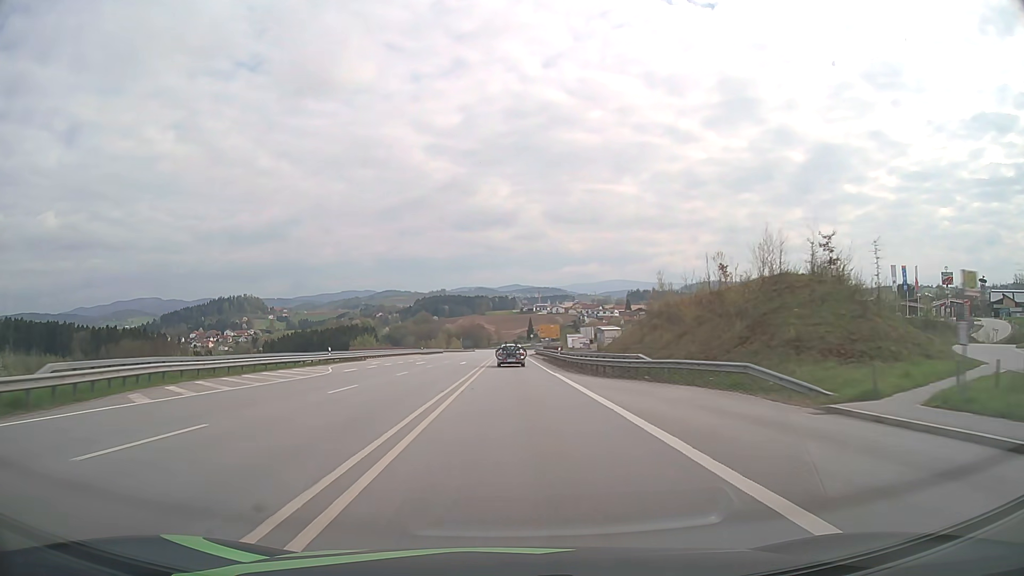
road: primary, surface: asphalt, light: Day
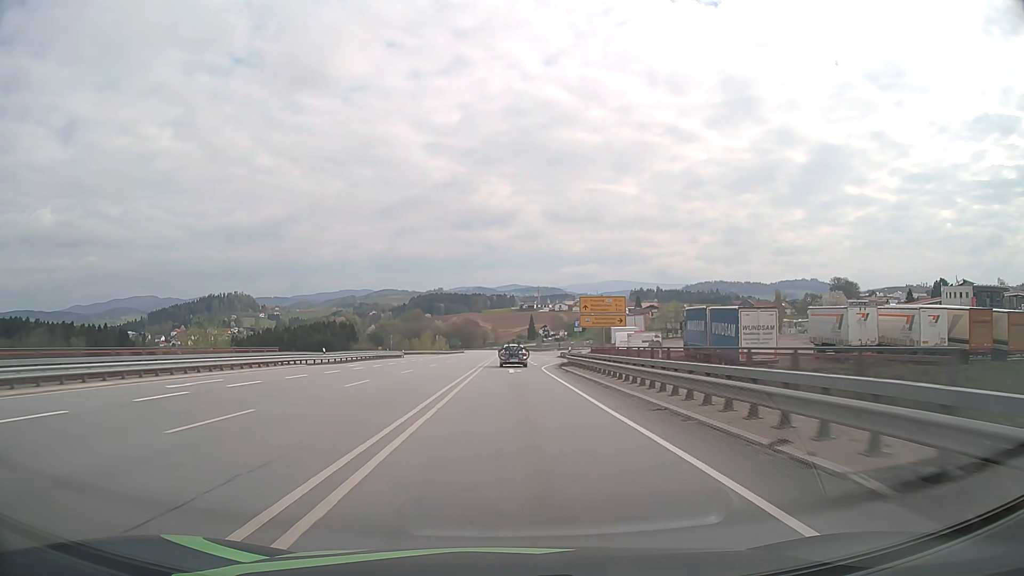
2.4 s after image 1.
(+0.2, +57.5) m; 0°
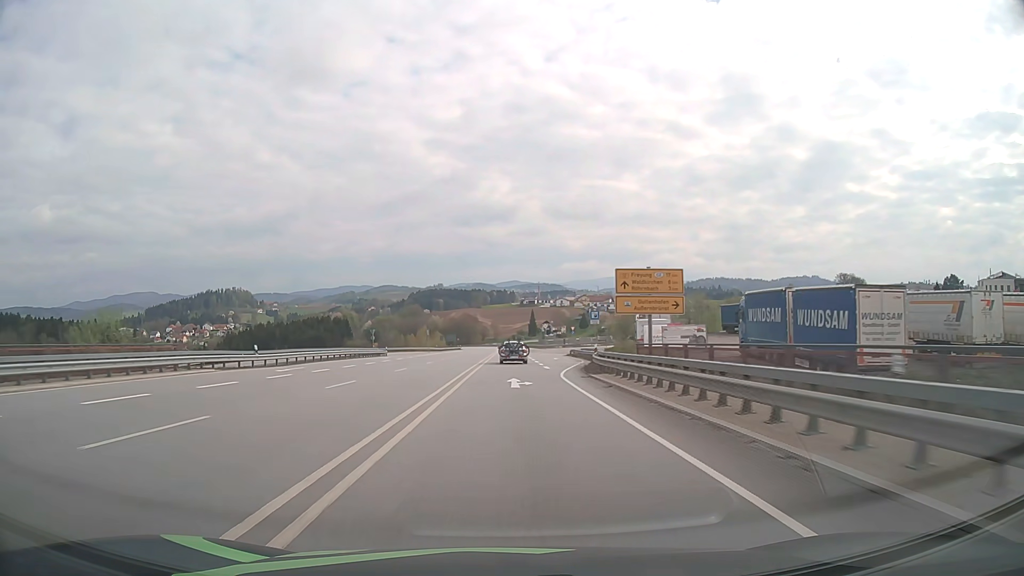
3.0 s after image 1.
(0.0, +14.4) m; 0°
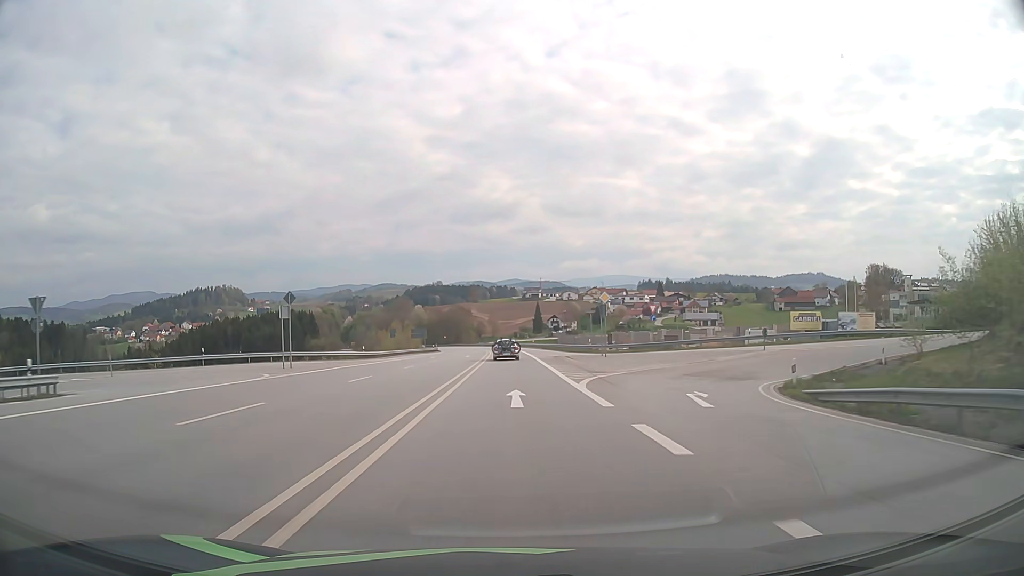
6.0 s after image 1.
(0.0, +69.0) m; 0°
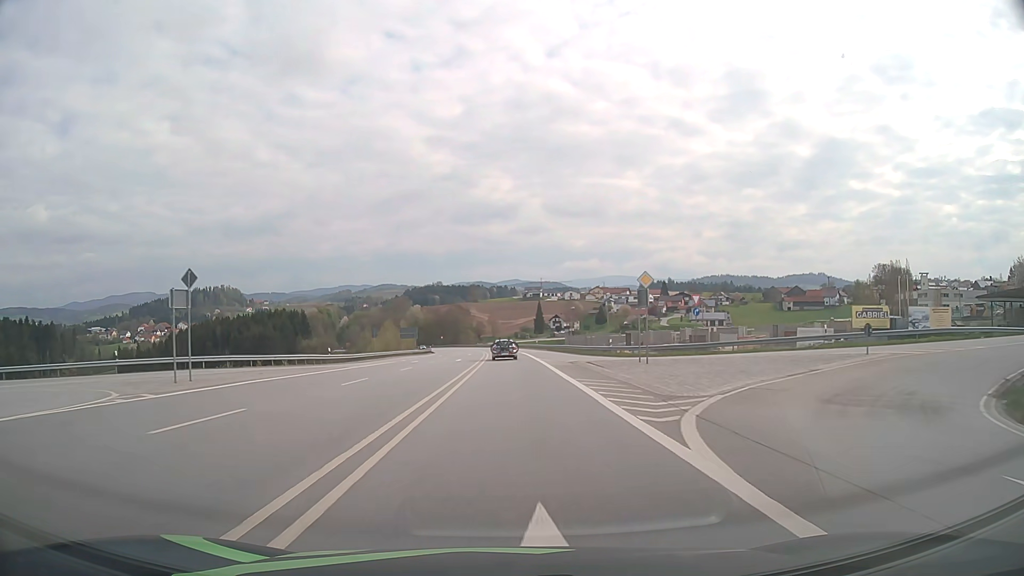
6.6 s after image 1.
(0.0, +13.0) m; 0°
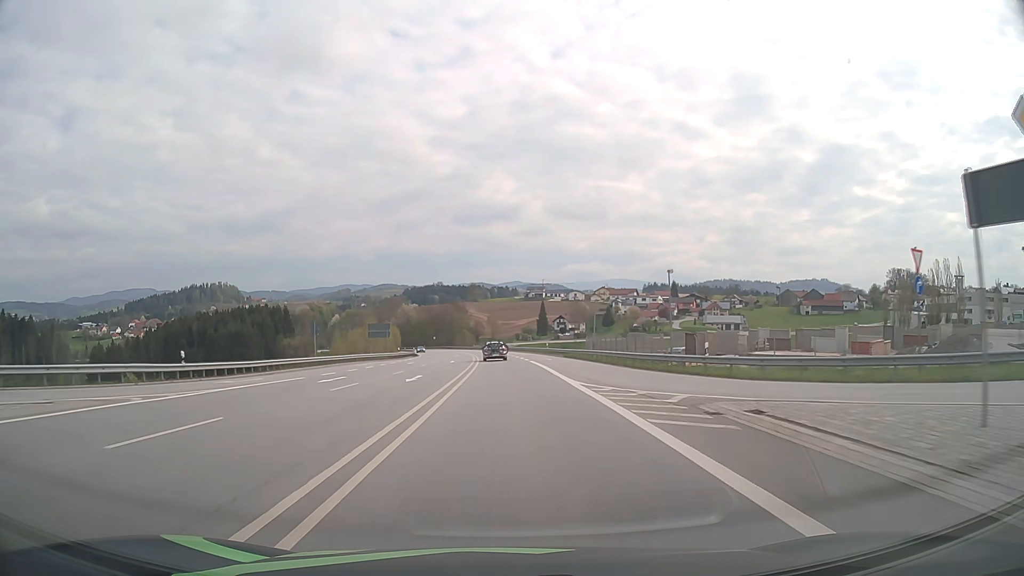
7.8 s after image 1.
(0.0, +25.3) m; 0°
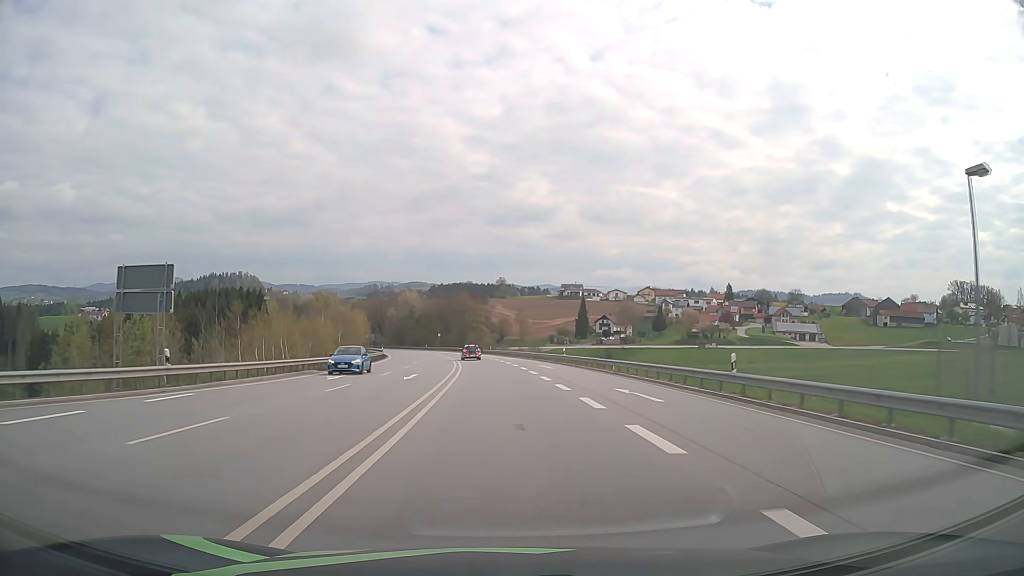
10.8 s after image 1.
(-1.0, +59.5) m; -2°
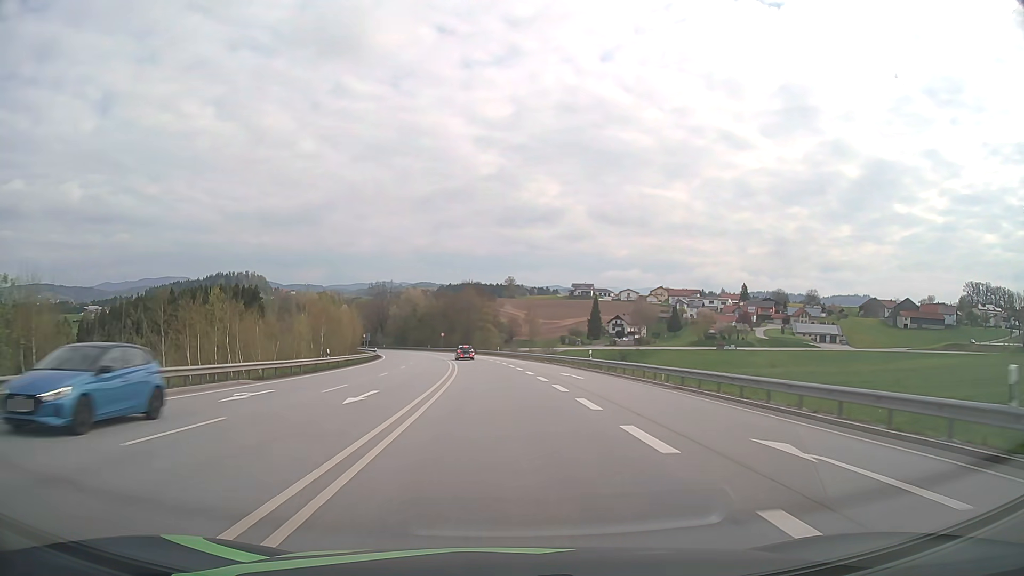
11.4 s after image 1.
(-0.1, +12.0) m; -1°
(0, +10) (0, +20) (-1, +30) (-1, +40) (-2, +50) (-3, +60) (-4, +70) (-5, +80) (-7, +90) (-9, +99) m
